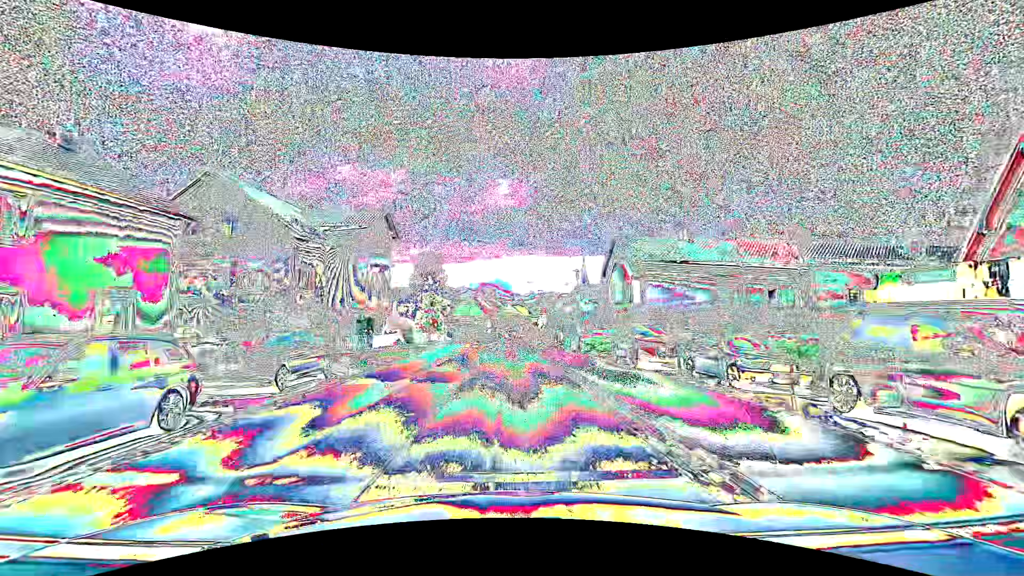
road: primary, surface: asphalt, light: Day
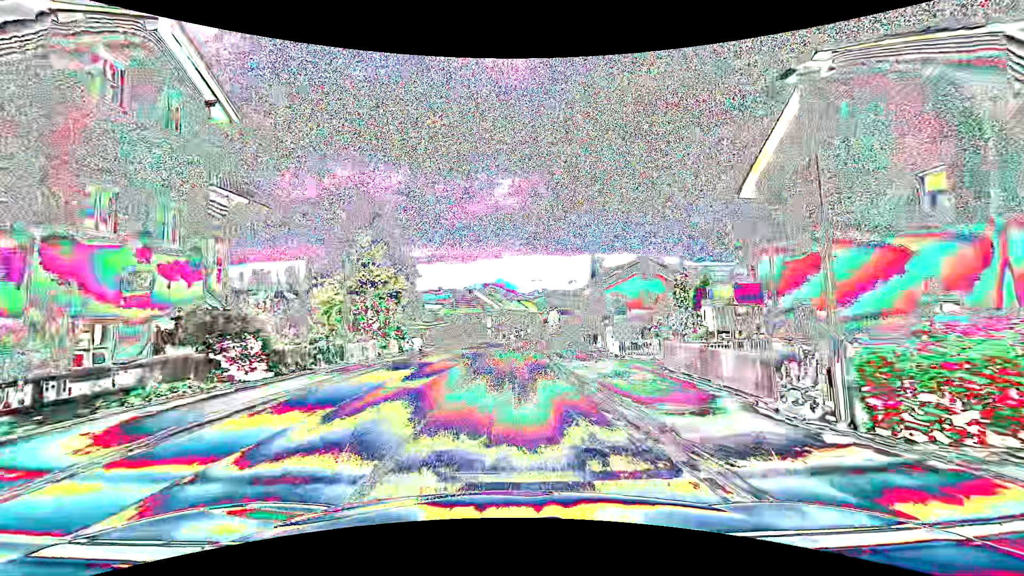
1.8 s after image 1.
(-0.1, +23.2) m; -1°
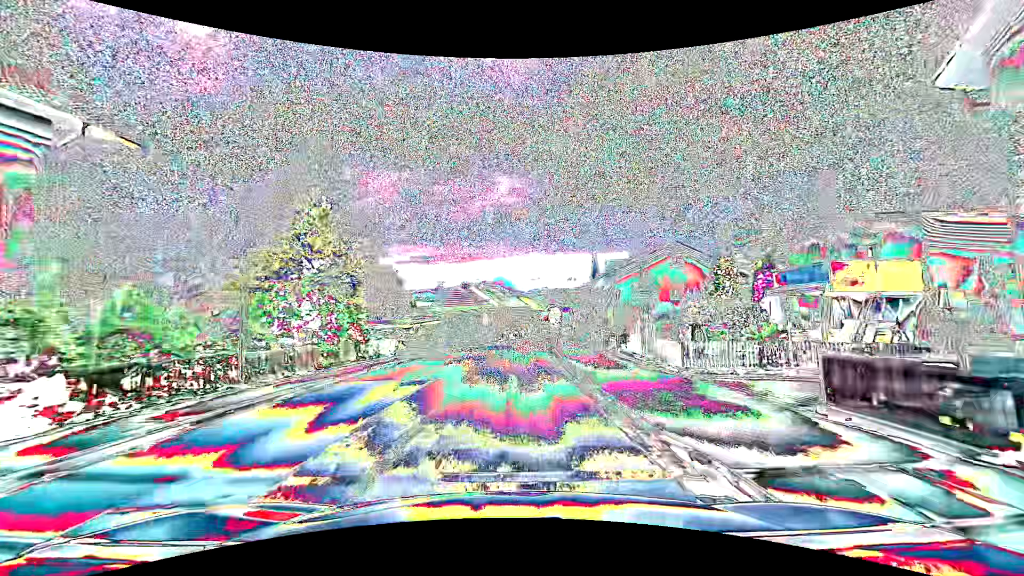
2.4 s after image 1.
(0.0, +7.7) m; 0°
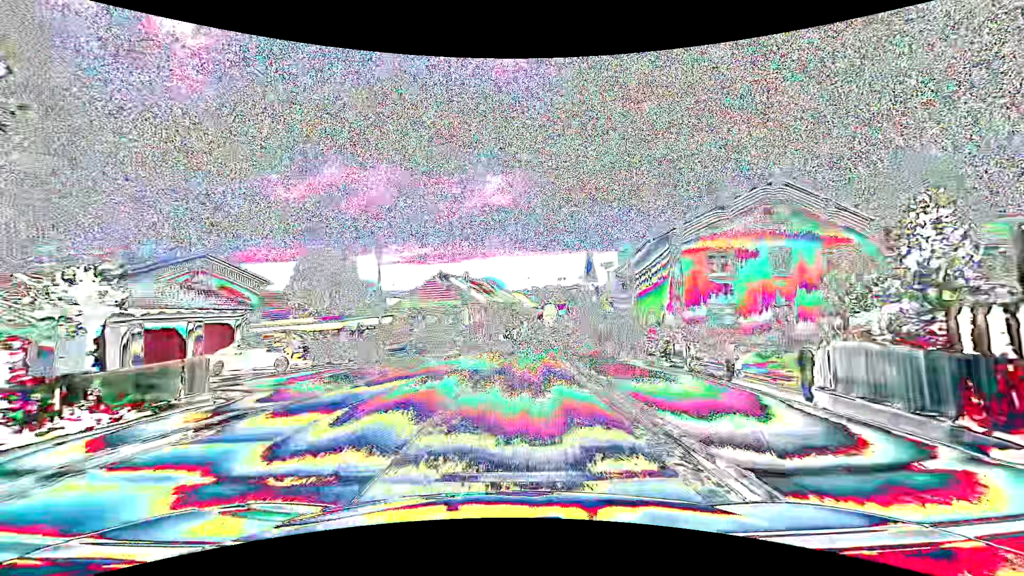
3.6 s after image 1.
(+0.2, +15.4) m; +1°
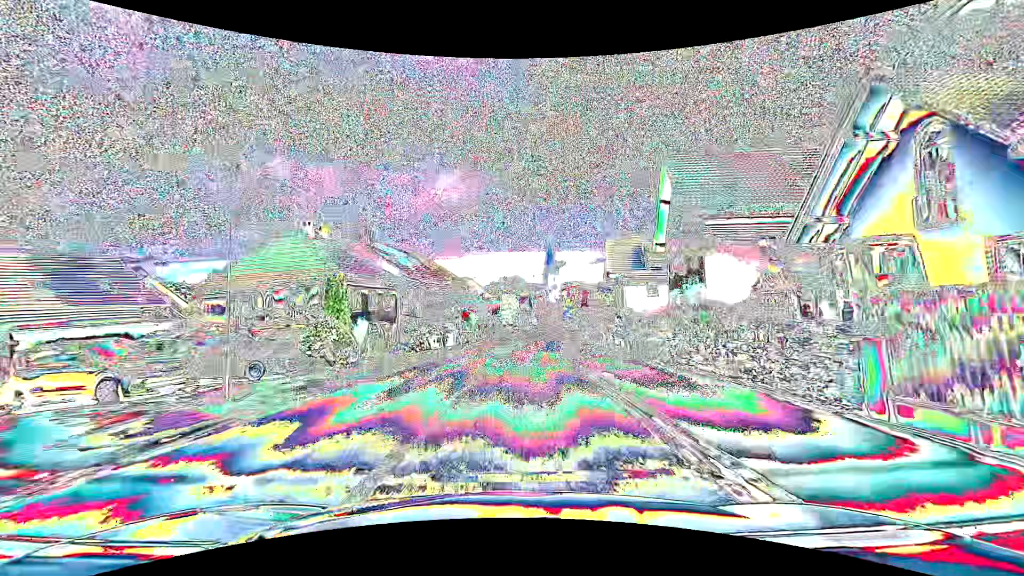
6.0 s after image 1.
(+1.5, +30.7) m; +6°
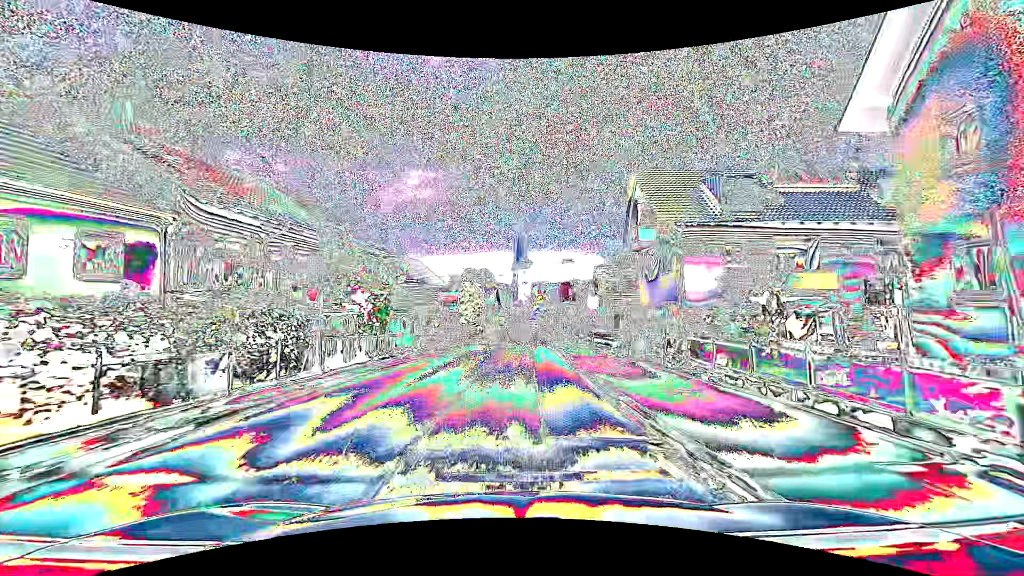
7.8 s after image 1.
(+0.7, +23.0) m; +4°
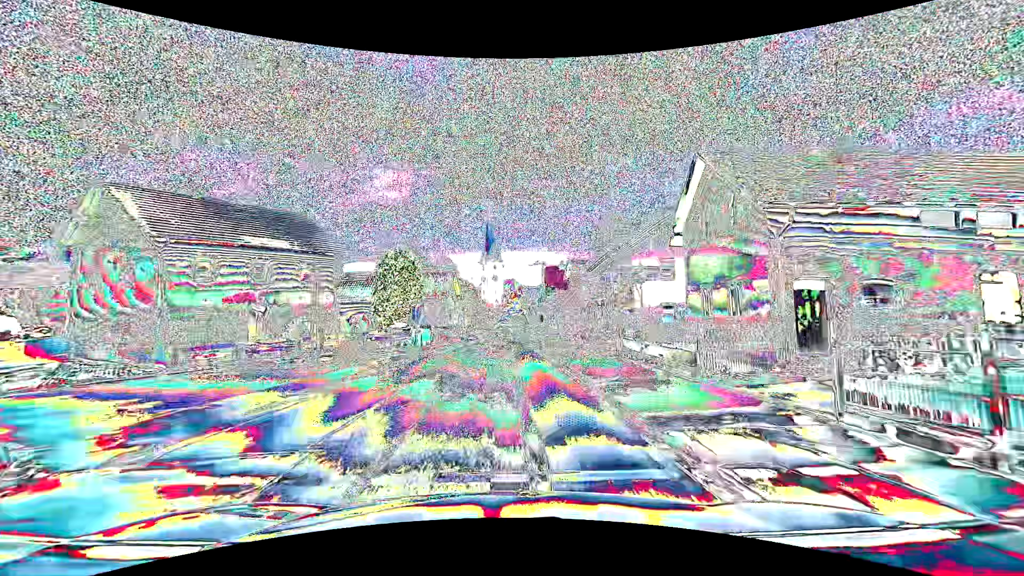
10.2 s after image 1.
(+1.0, +30.6) m; +2°
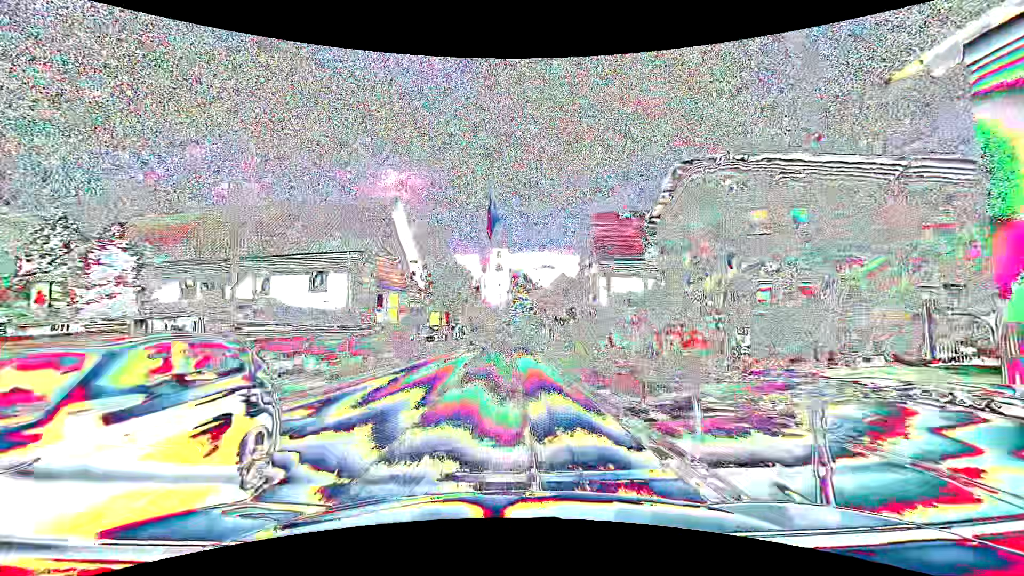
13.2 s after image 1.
(+0.5, +38.1) m; +1°
(0, +10) (0, +20) (0, +30) (0, +40) (0, +50) (0, +60) (0, +70) (0, +80) (0, +90) (-1, +100) m
